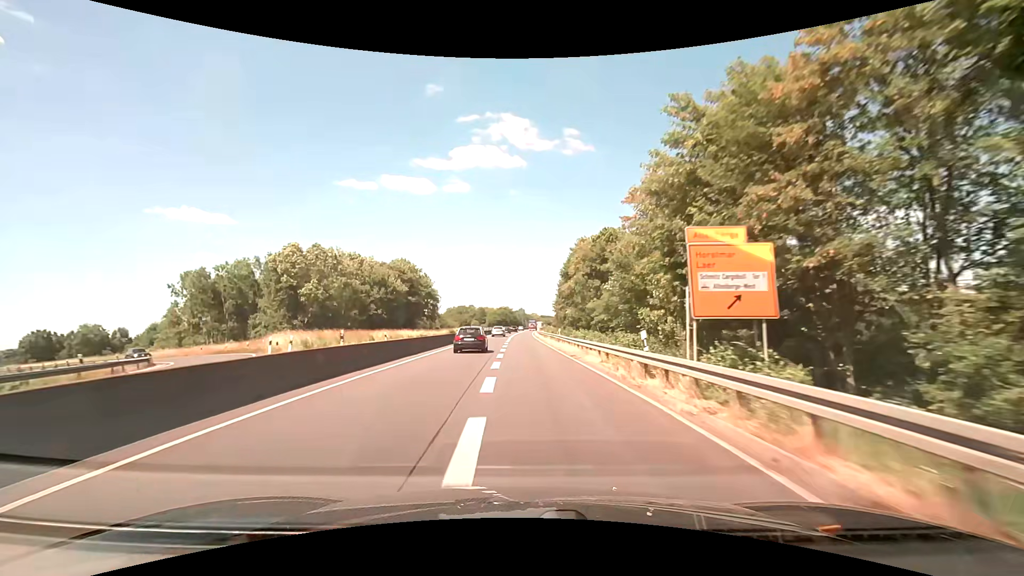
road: trunk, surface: asphalt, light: Day
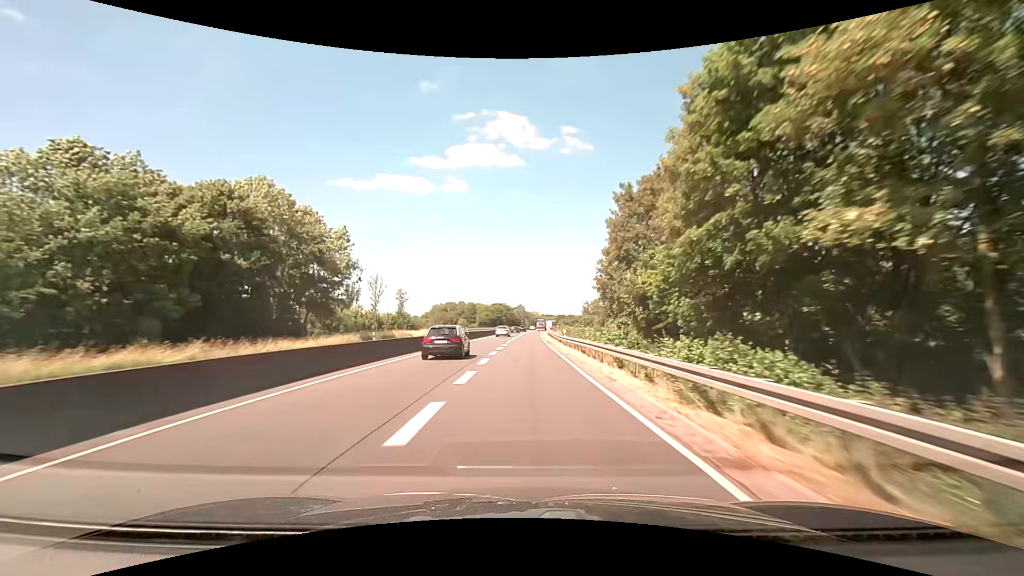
(-0.3, +59.1) m; 0°
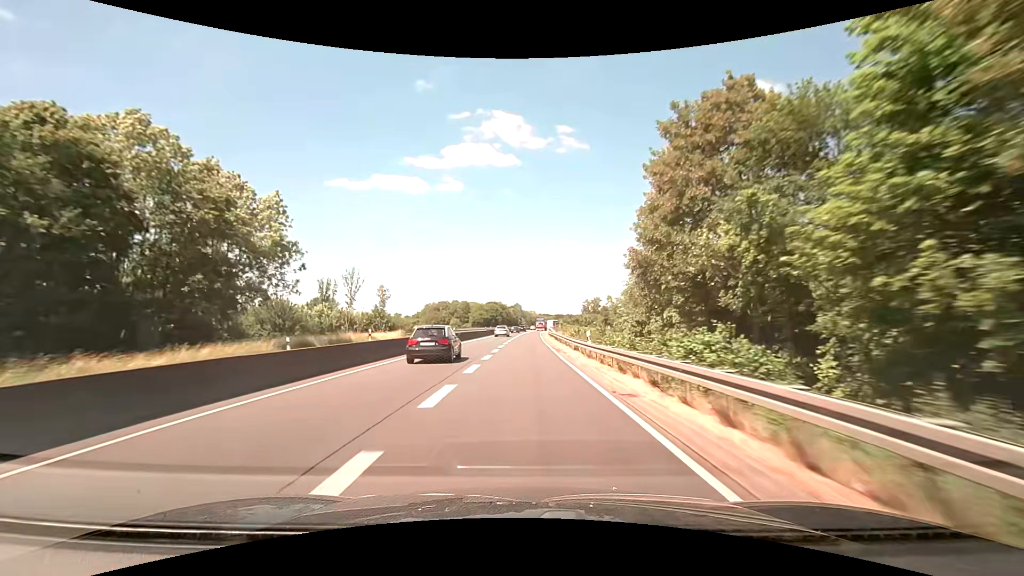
(+0.1, +15.5) m; +1°
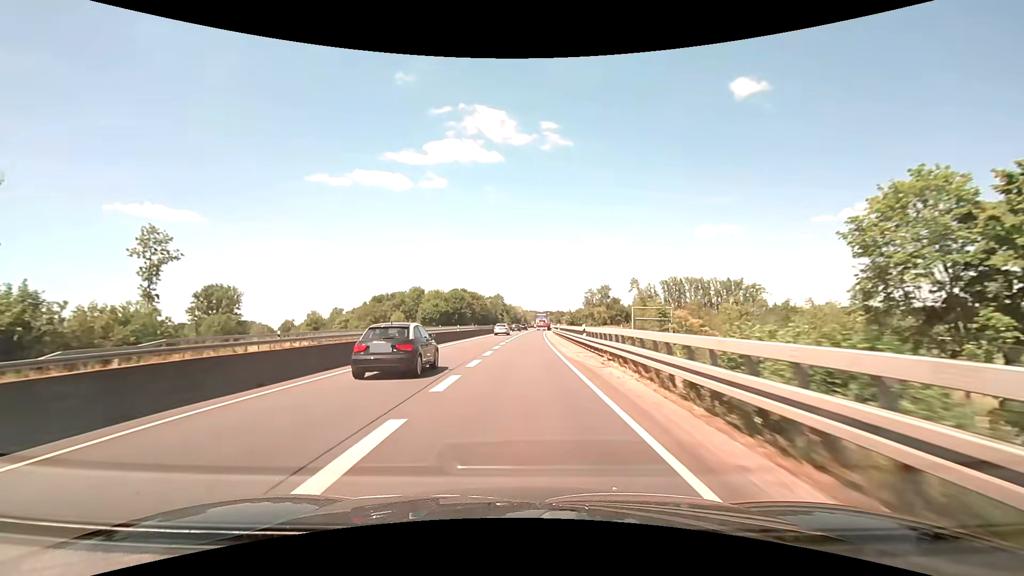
(+0.9, +76.1) m; +2°
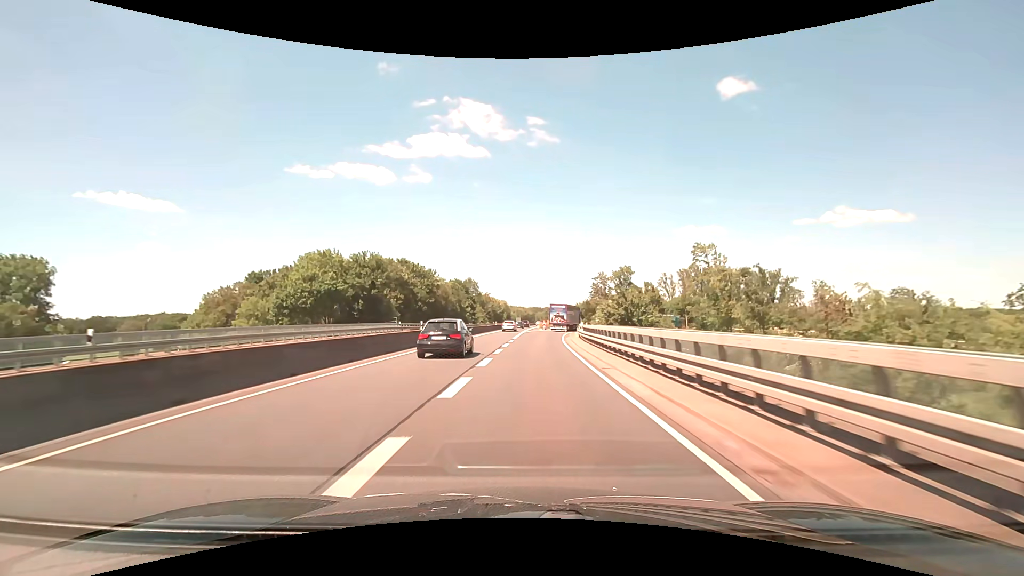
(+0.9, +66.8) m; +2°
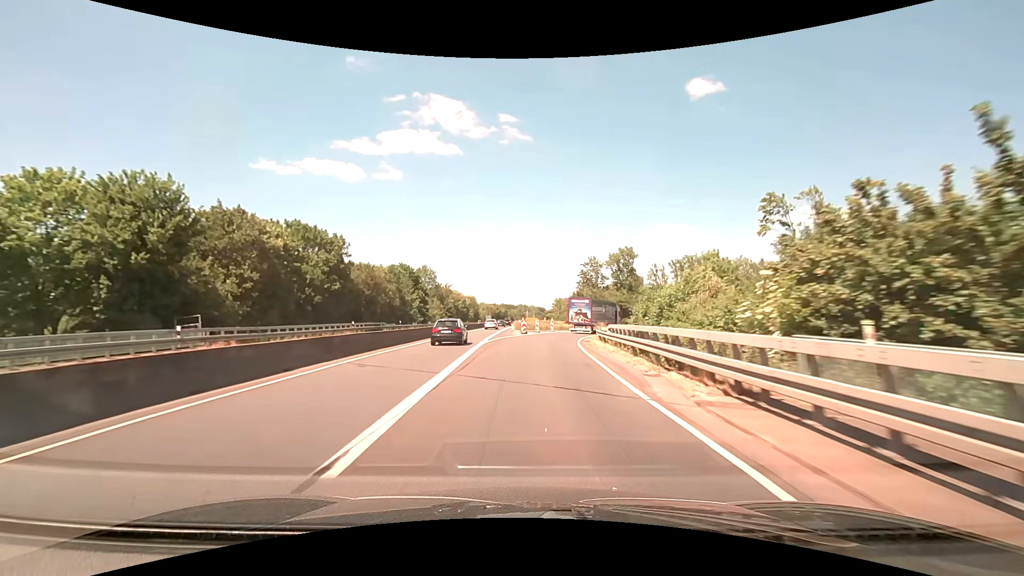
(+0.7, +34.4) m; +3°
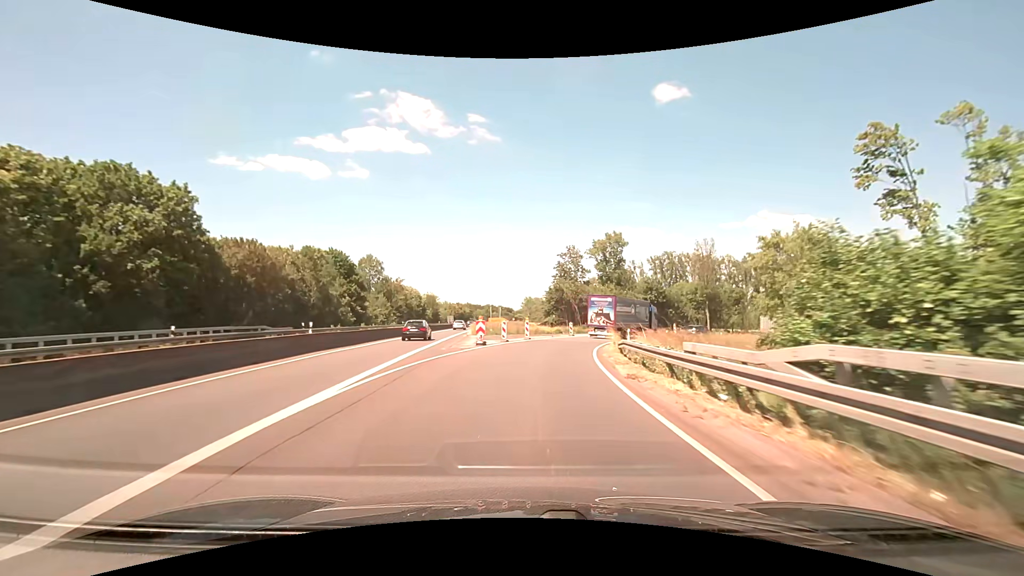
(+0.6, +20.9) m; +4°
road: trunk_link
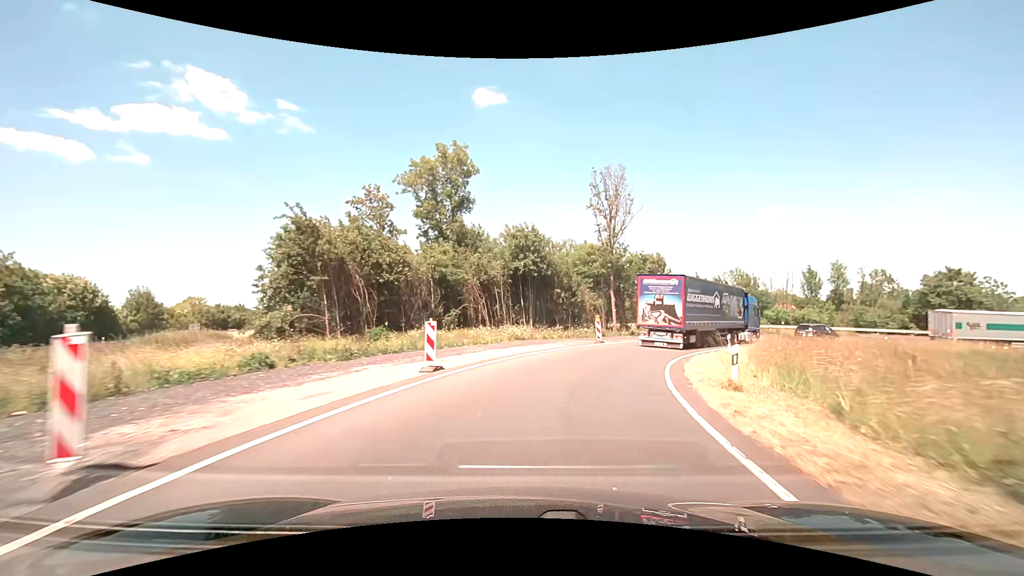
(+6.3, +44.8) m; +19°
(+1, +10) (+3, +20) (+6, +29) (+12, +37) (+19, +44) (+28, +49) (+37, +53) (+47, +54) (+57, +54) (+67, +52) m
